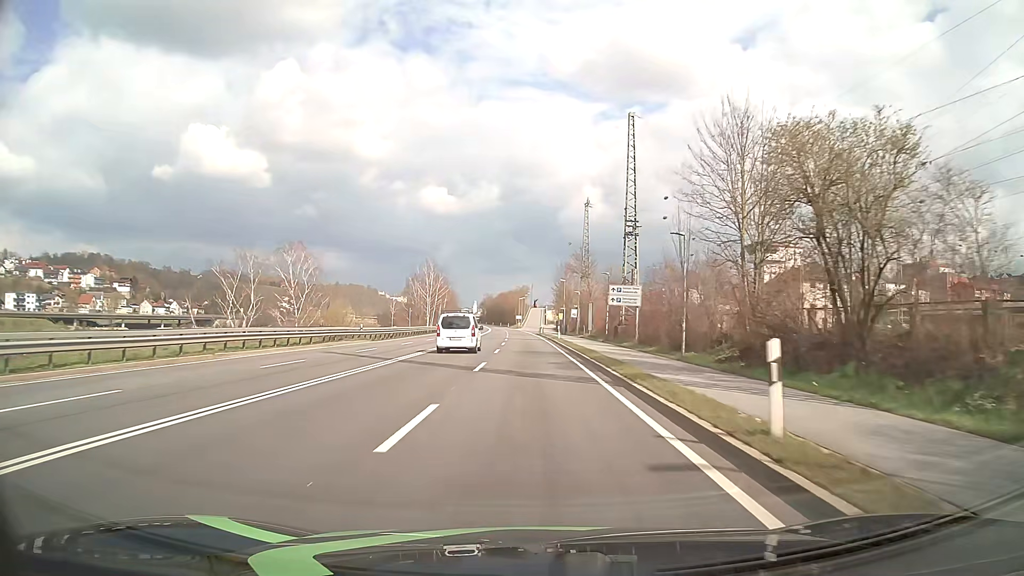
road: primary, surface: asphalt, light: Day
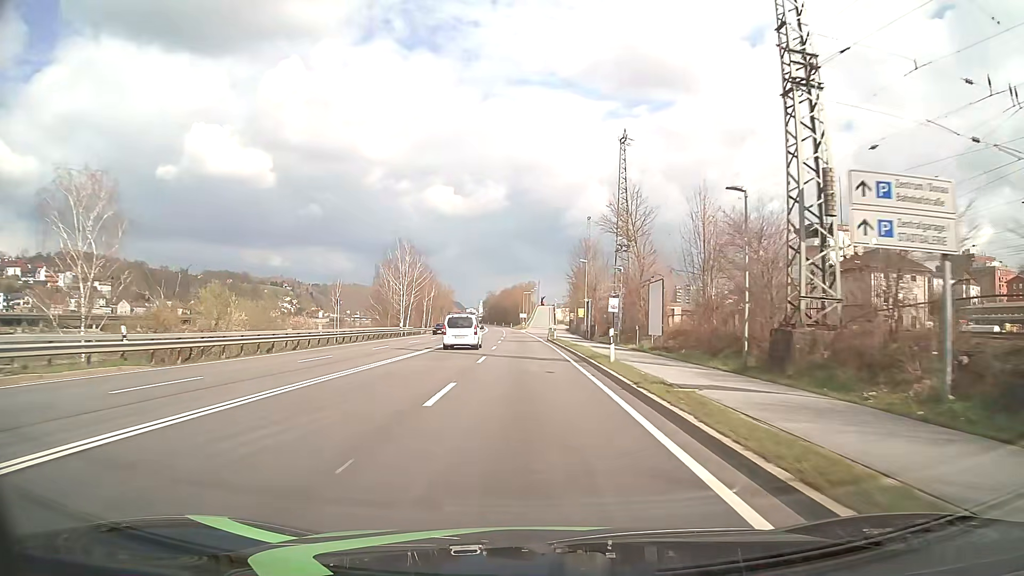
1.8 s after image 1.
(-0.1, +32.3) m; -1°
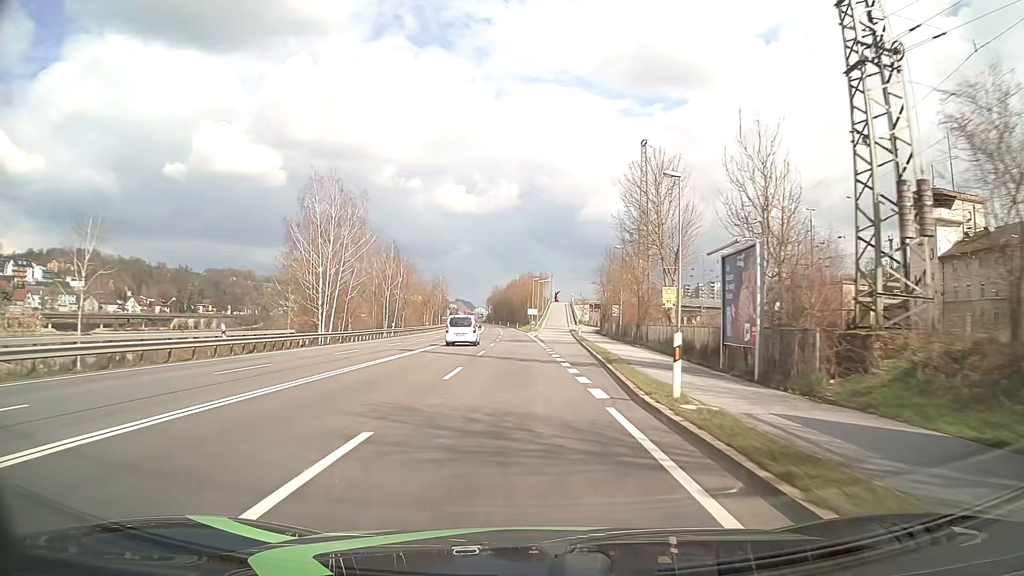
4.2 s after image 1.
(-0.4, +43.2) m; -1°
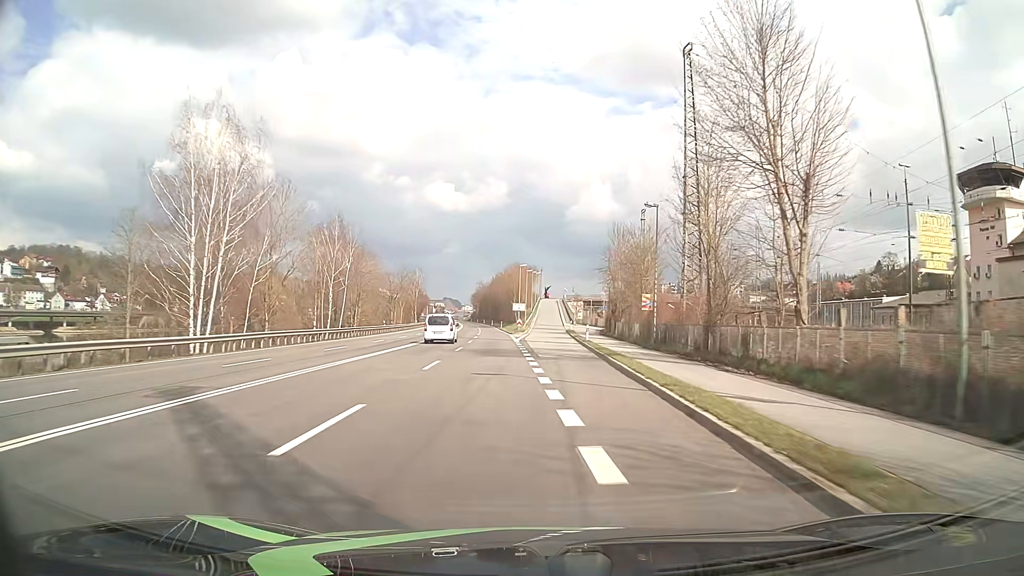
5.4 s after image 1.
(+0.2, +21.5) m; +1°
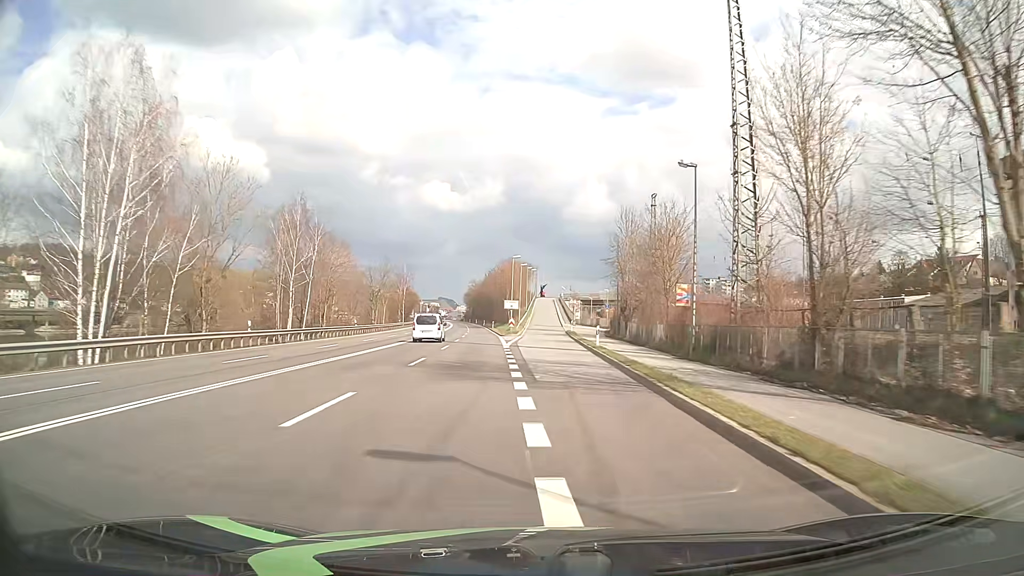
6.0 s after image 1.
(0.0, +10.4) m; 0°
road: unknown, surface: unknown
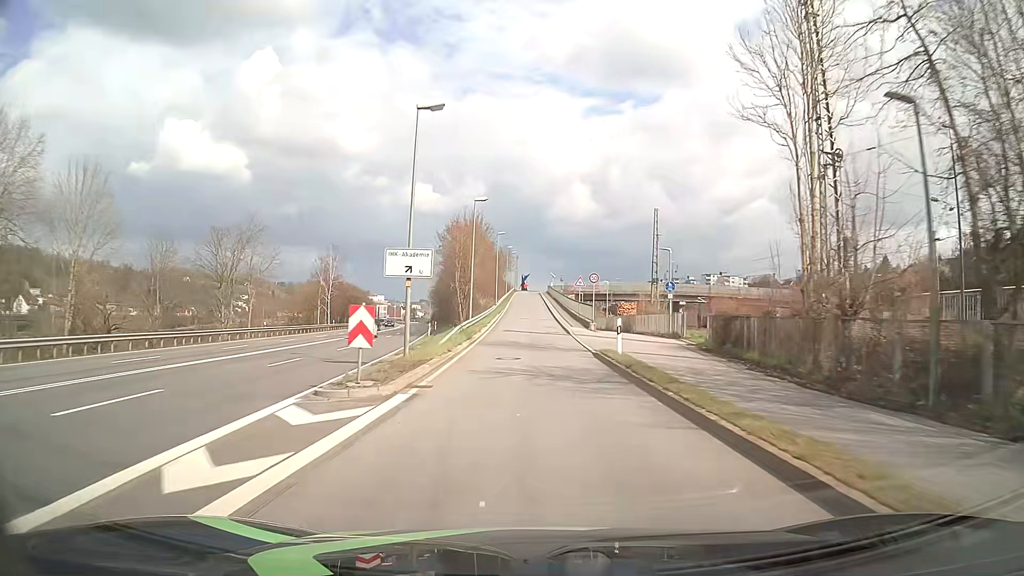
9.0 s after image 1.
(+0.9, +48.1) m; +1°
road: unclassified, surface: asphalt
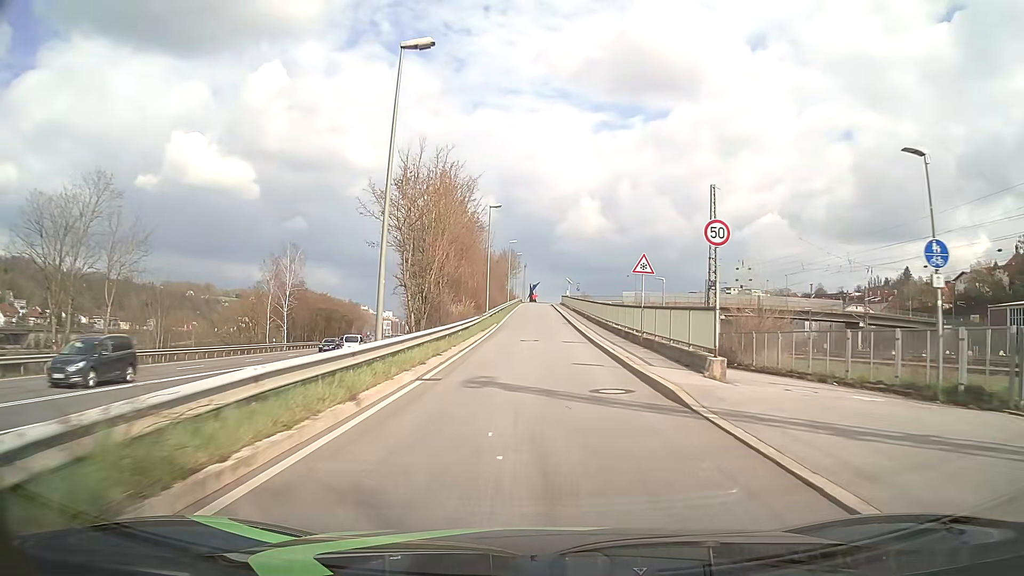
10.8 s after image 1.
(-0.1, +25.2) m; -1°
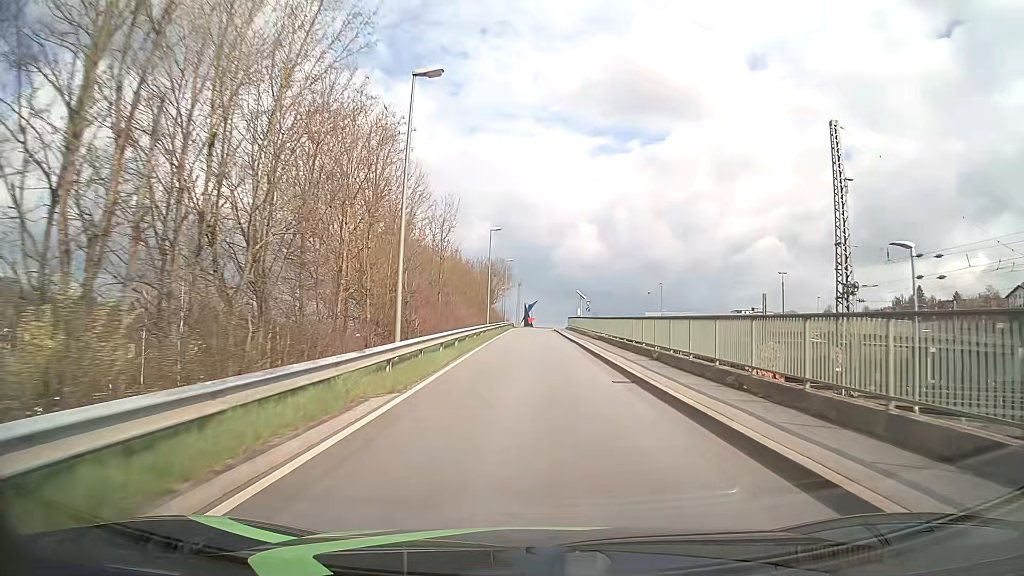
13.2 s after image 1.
(+0.1, +29.3) m; +1°
(0, +10) (0, +20) (0, +30) (0, +40) (0, +50) (0, +60) (0, +70) (0, +80) (+2, +90) (+9, +97) m
